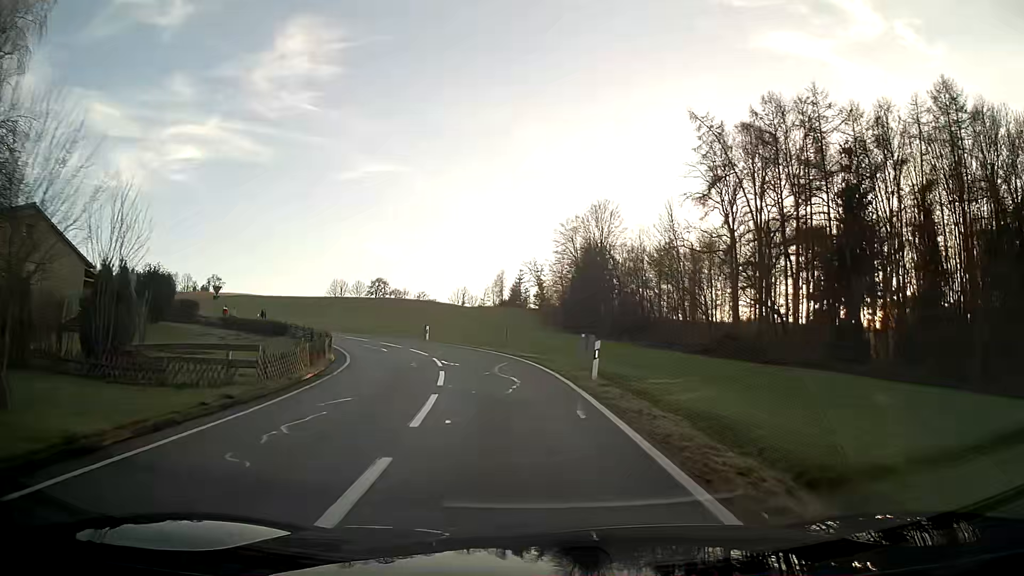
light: Day
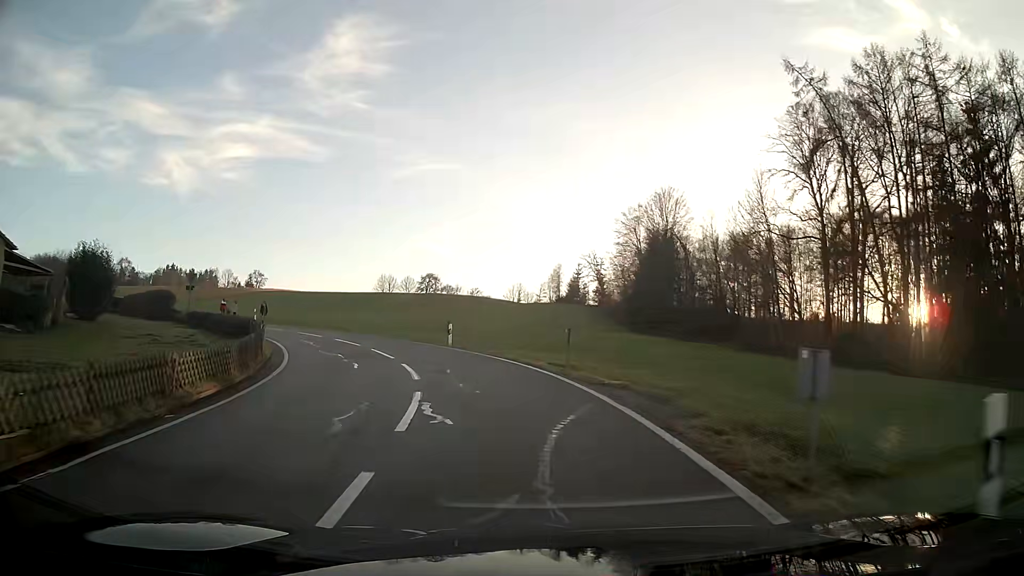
(-0.6, +13.3) m; -5°
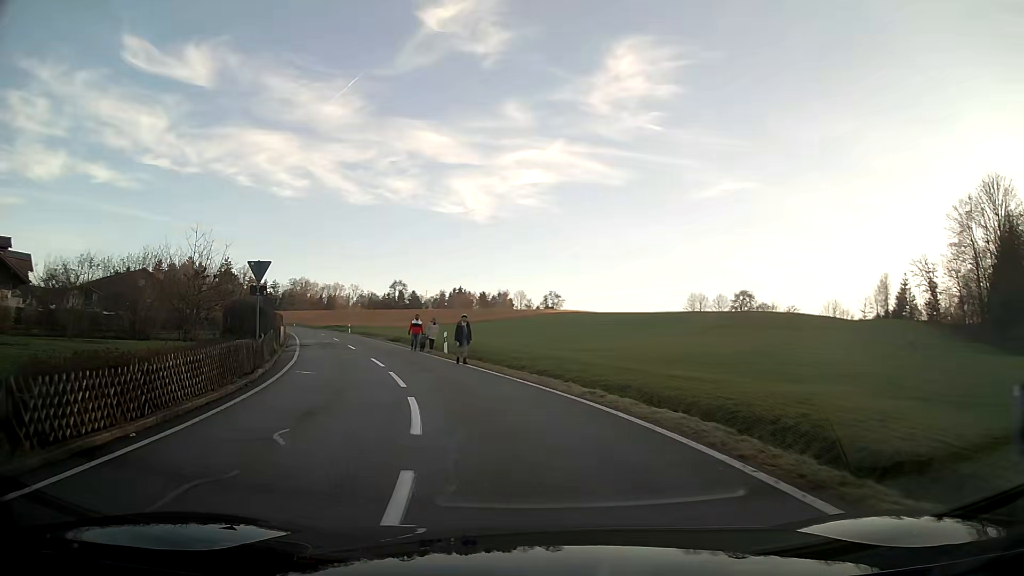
(-4.9, +24.1) m; -30°
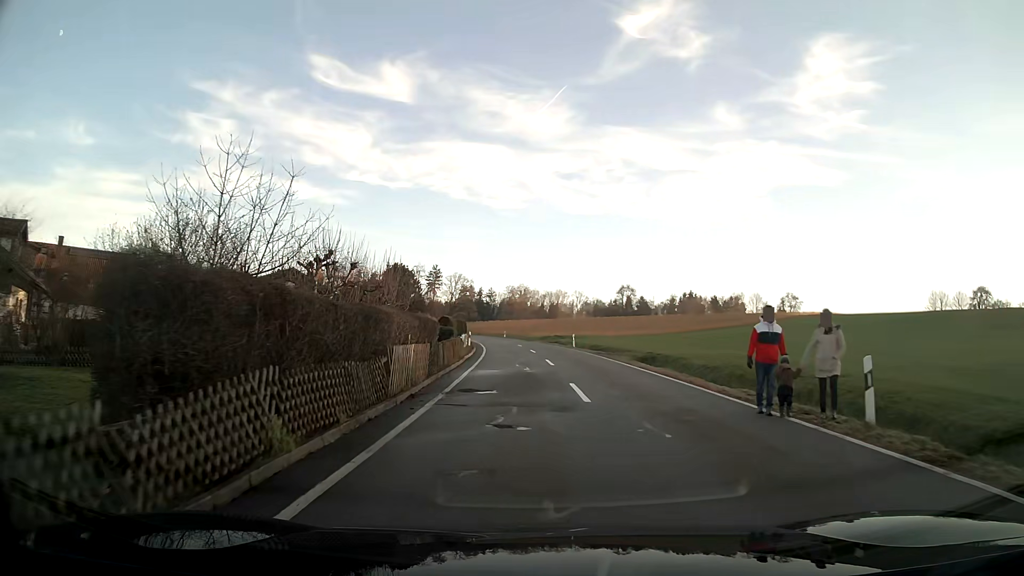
(-4.0, +20.2) m; -15°
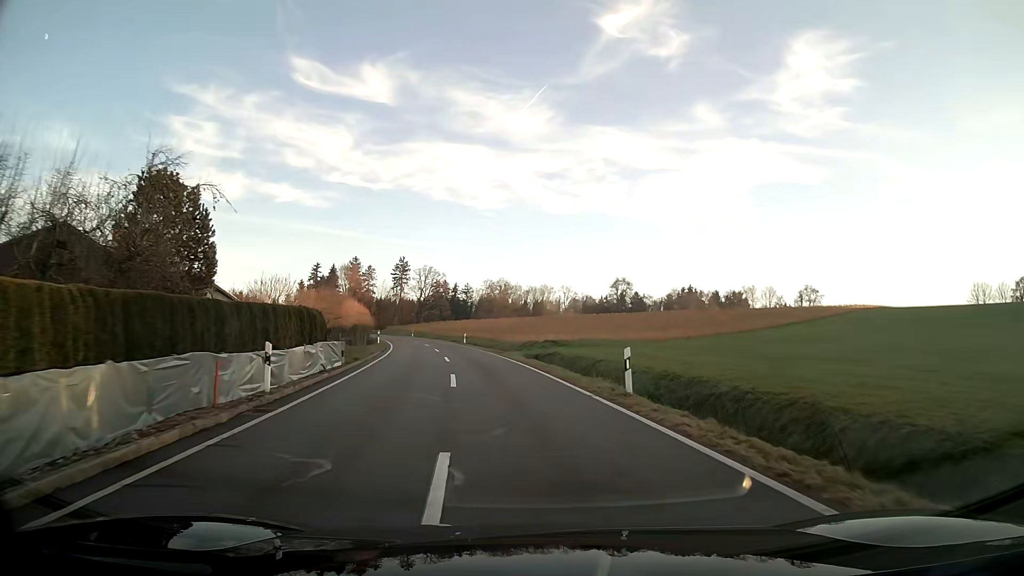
(+0.5, +34.2) m; 0°
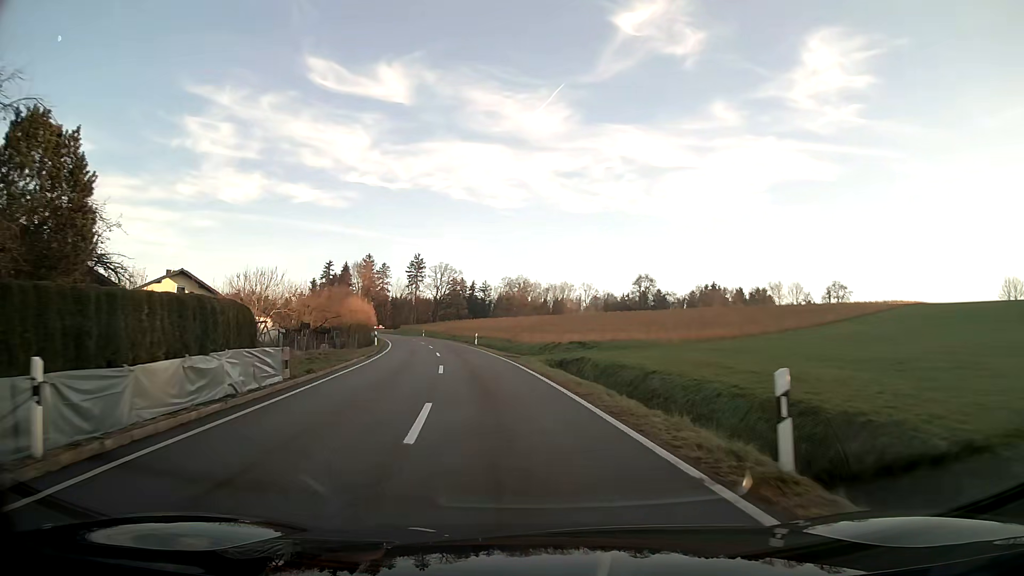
(-0.1, +7.8) m; -2°
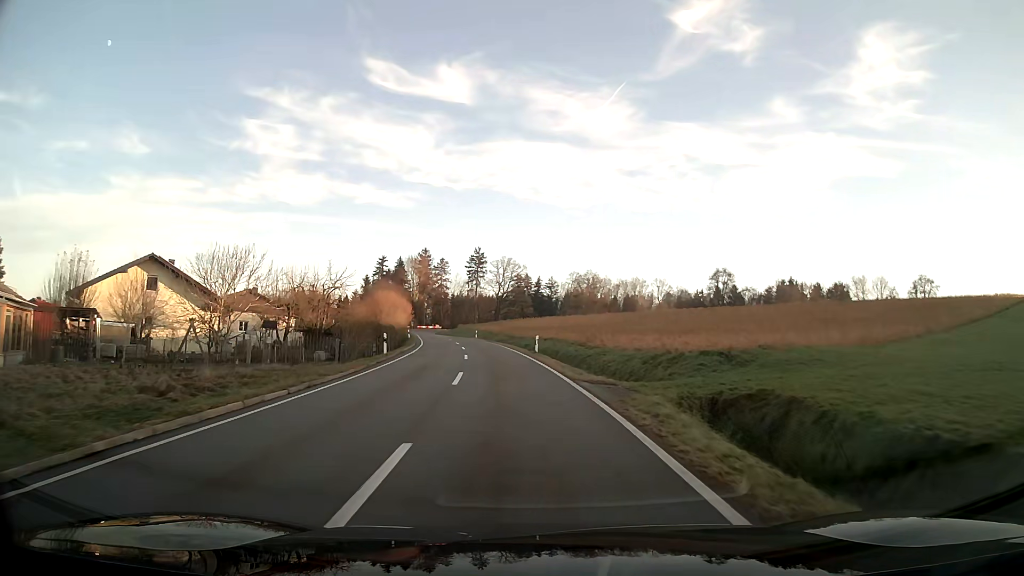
(-0.8, +16.5) m; -5°
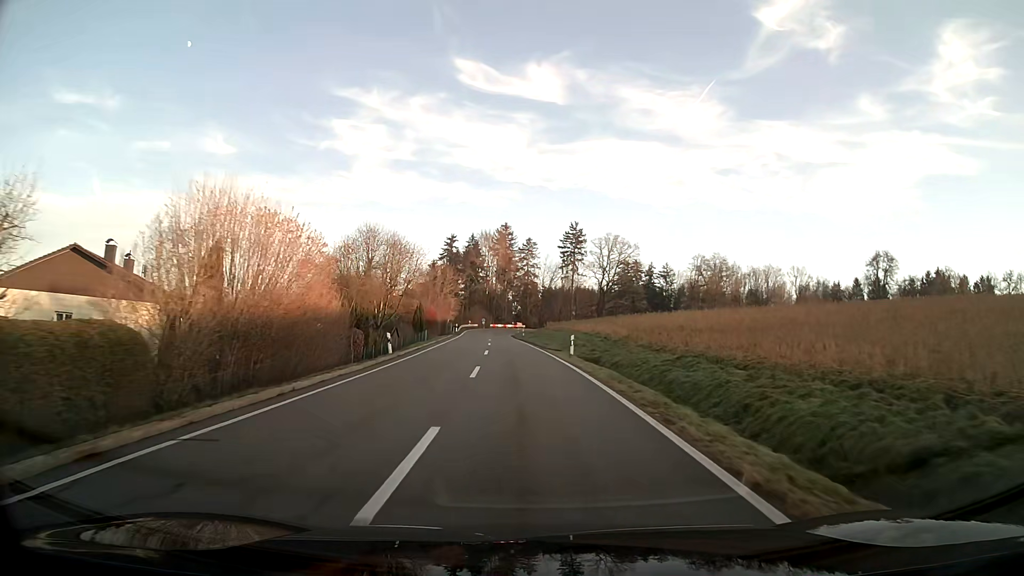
(-3.7, +48.5) m; -8°
